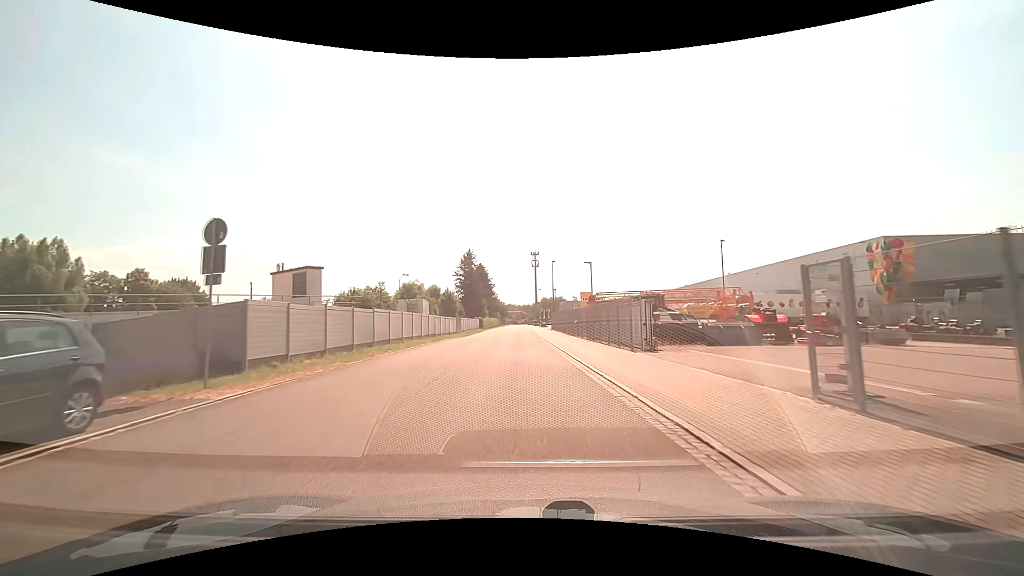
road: unclassified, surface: asphalt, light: Day
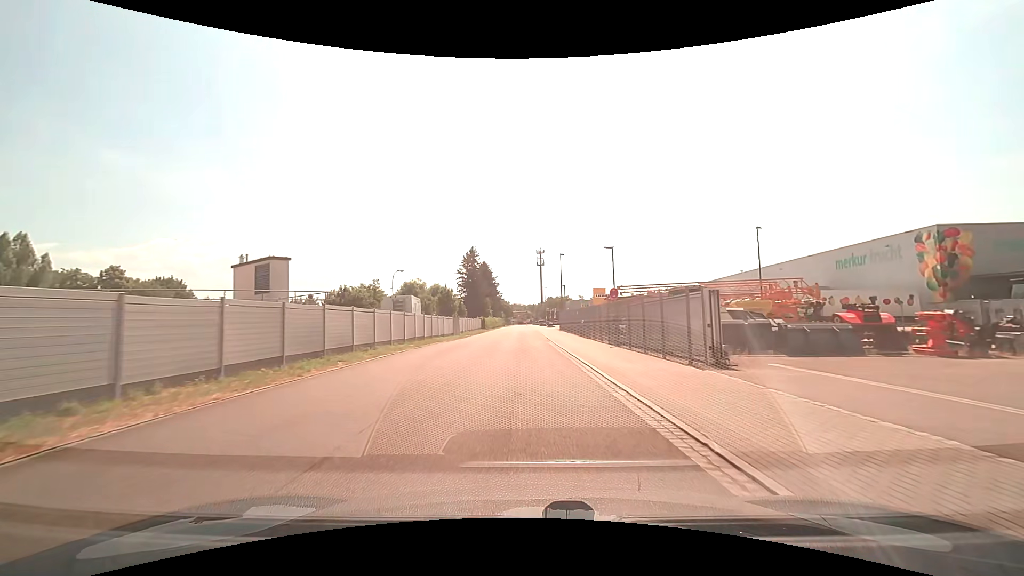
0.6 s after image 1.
(0.0, +6.7) m; -1°
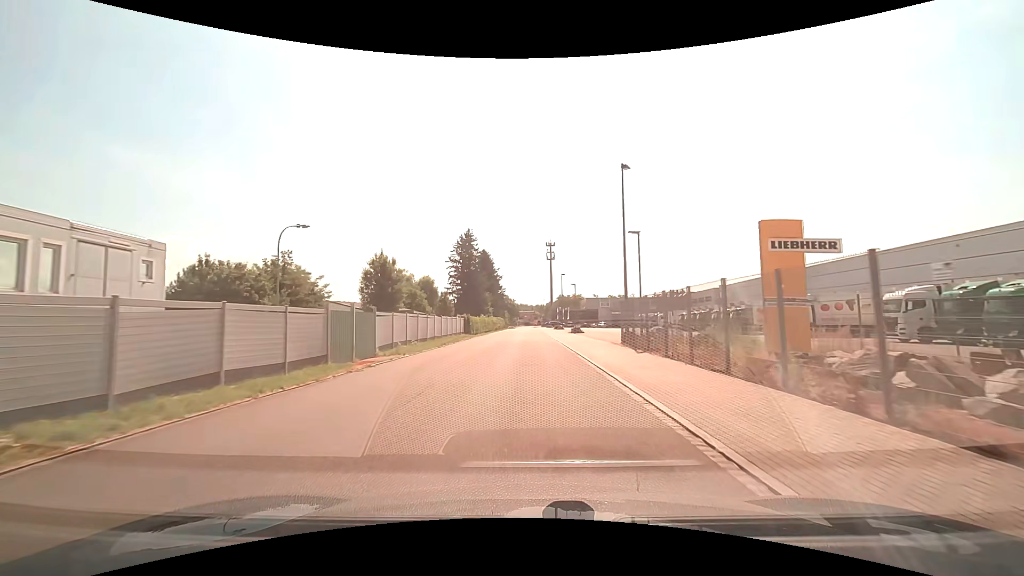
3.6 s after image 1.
(-0.5, +34.7) m; -1°
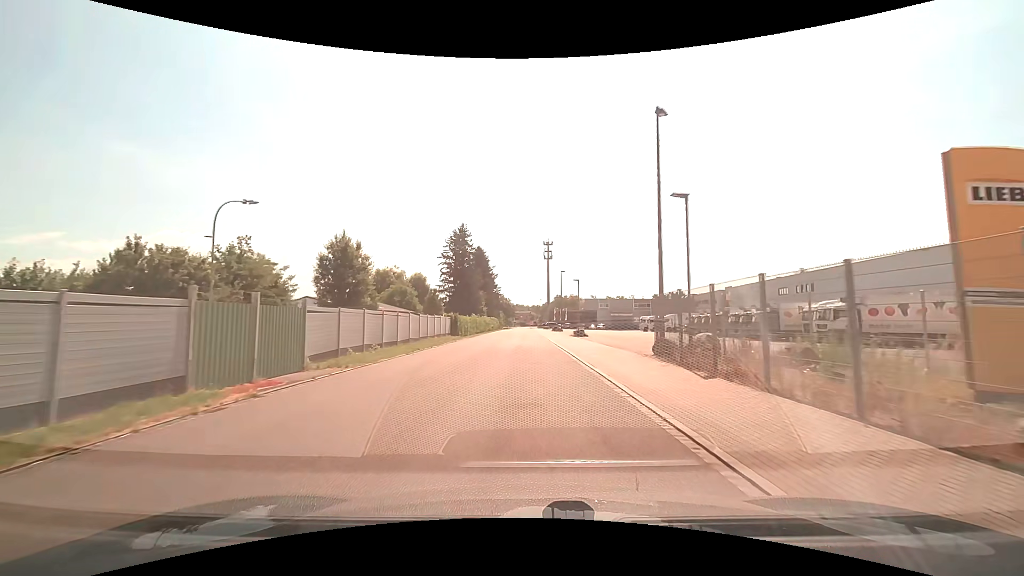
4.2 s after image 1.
(0.0, +7.1) m; +1°
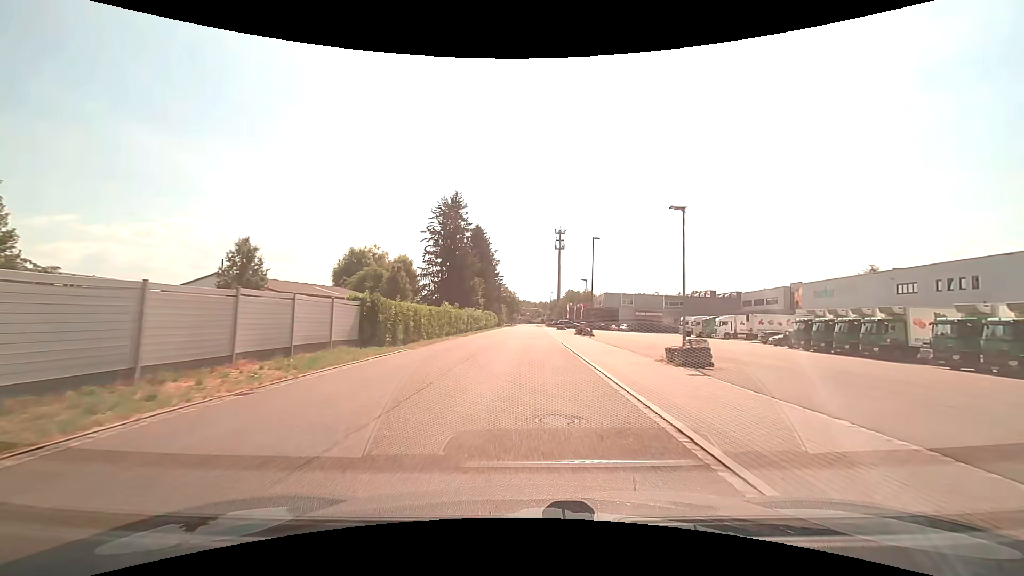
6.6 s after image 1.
(-0.1, +29.1) m; -1°
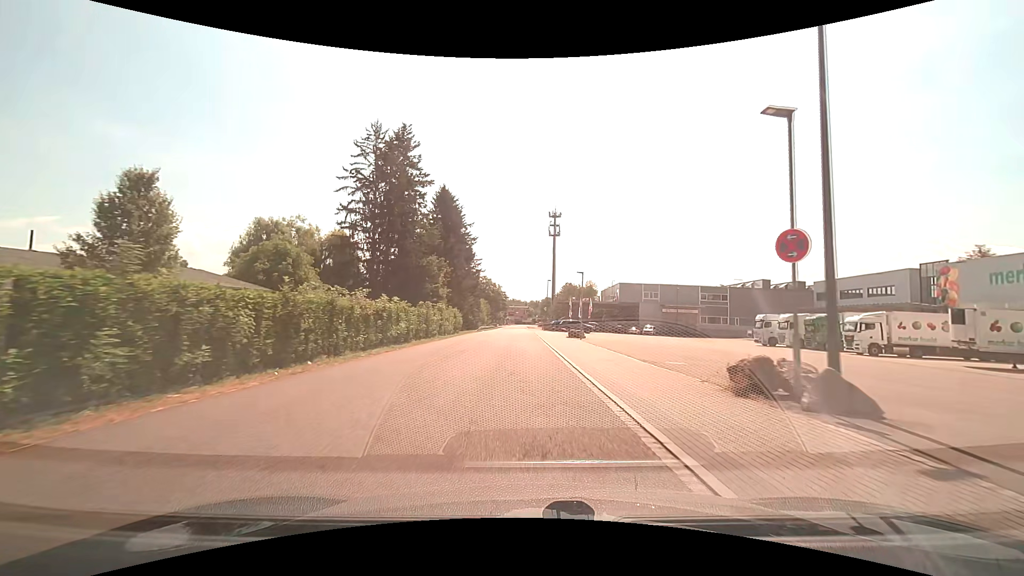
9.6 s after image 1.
(+0.6, +37.7) m; +1°
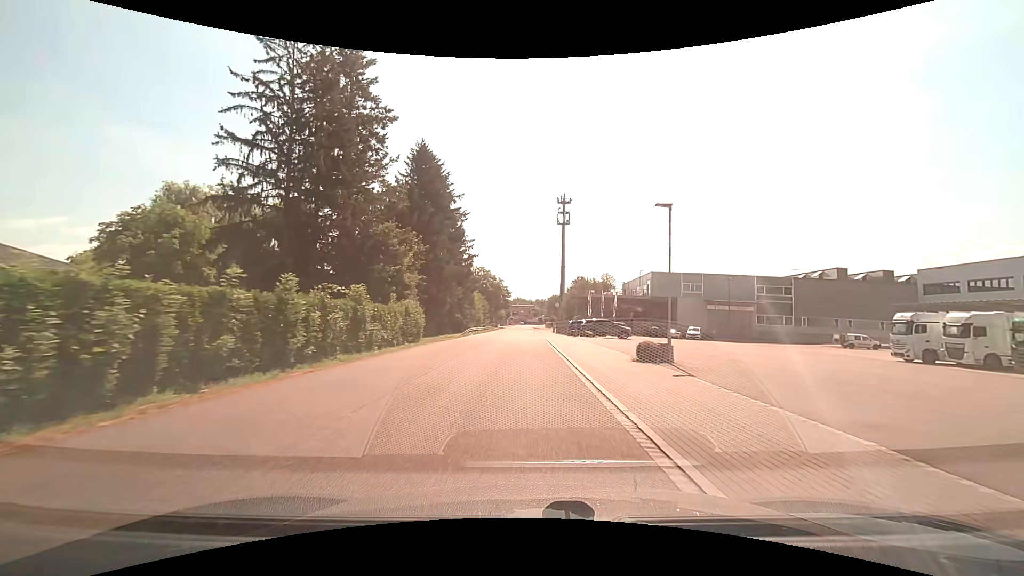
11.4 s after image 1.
(-0.1, +22.7) m; -1°
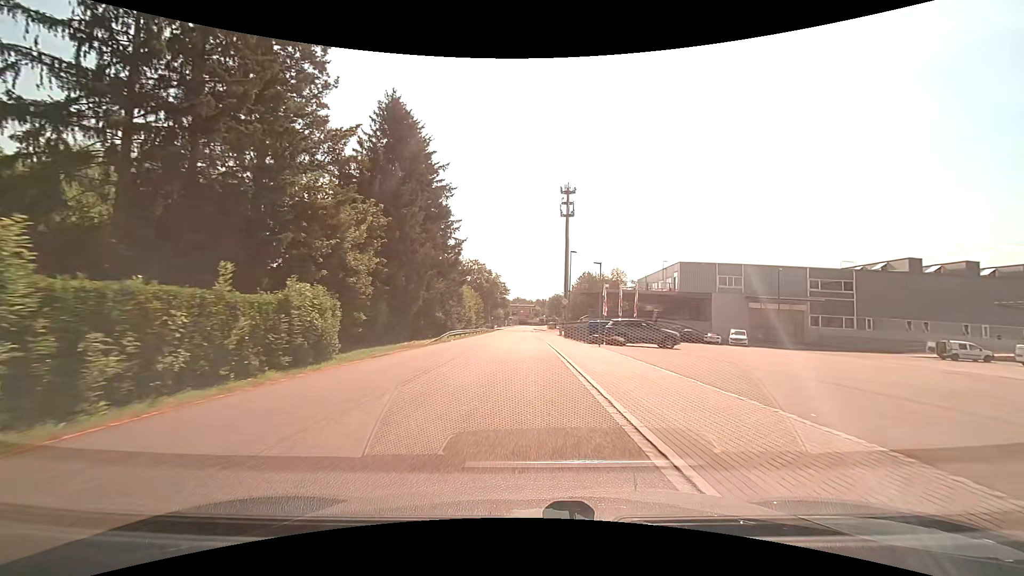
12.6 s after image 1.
(0.0, +14.9) m; 0°
(0, +10) (0, +20) (0, +30) (0, +40) (0, +50) (0, +60) (0, +70) (0, +80) (0, +90) (0, +100) m
